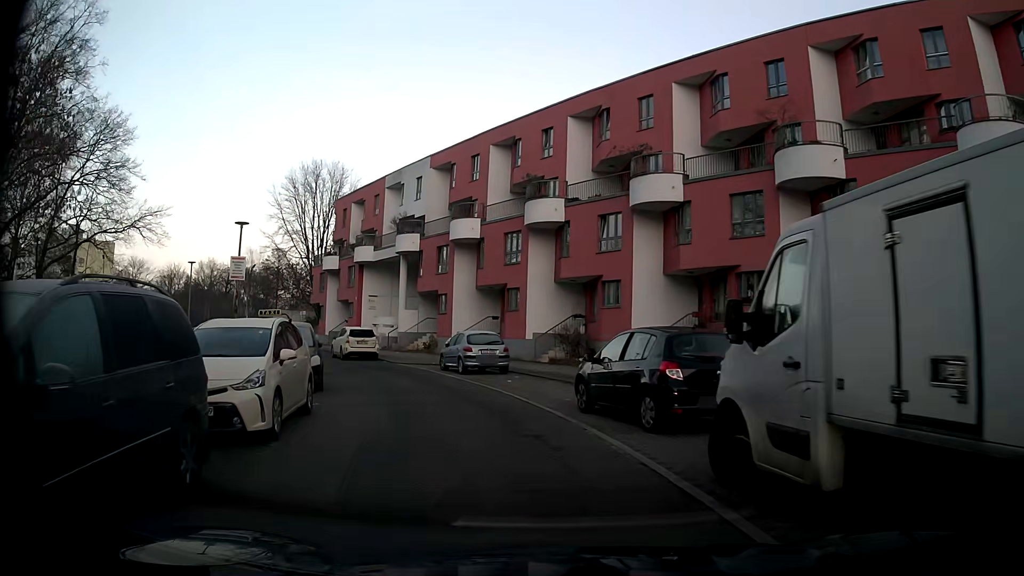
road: residential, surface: asphalt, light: Day
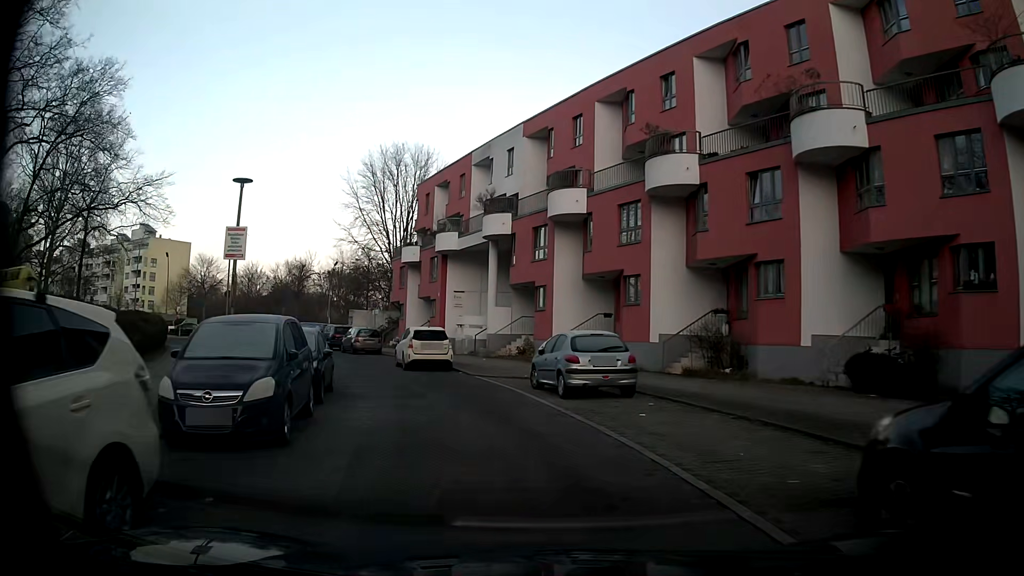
(-0.7, +8.1) m; -10°
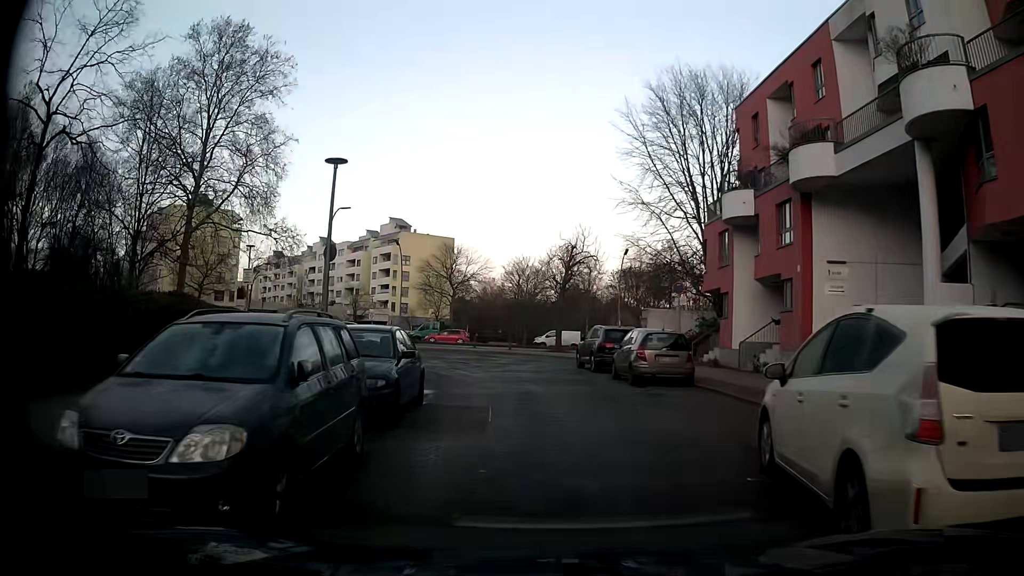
(-4.2, +20.2) m; -25°
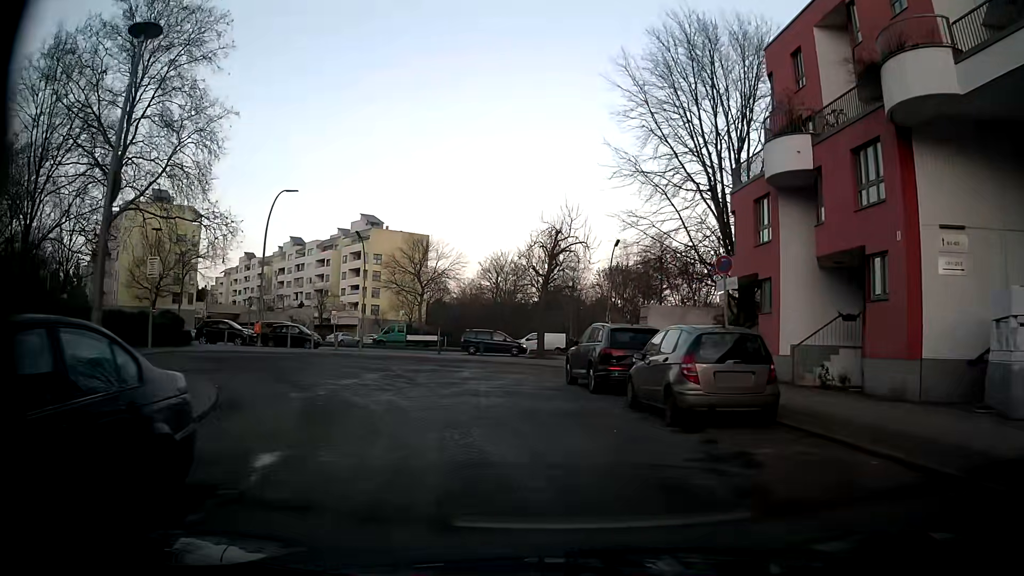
(0.0, +8.2) m; +1°
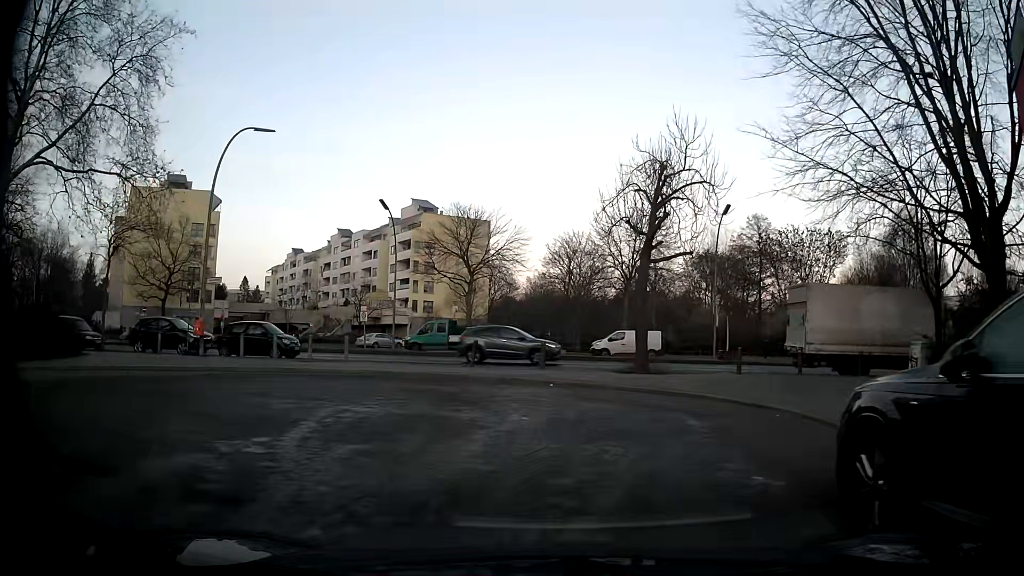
(-0.9, +15.1) m; -7°
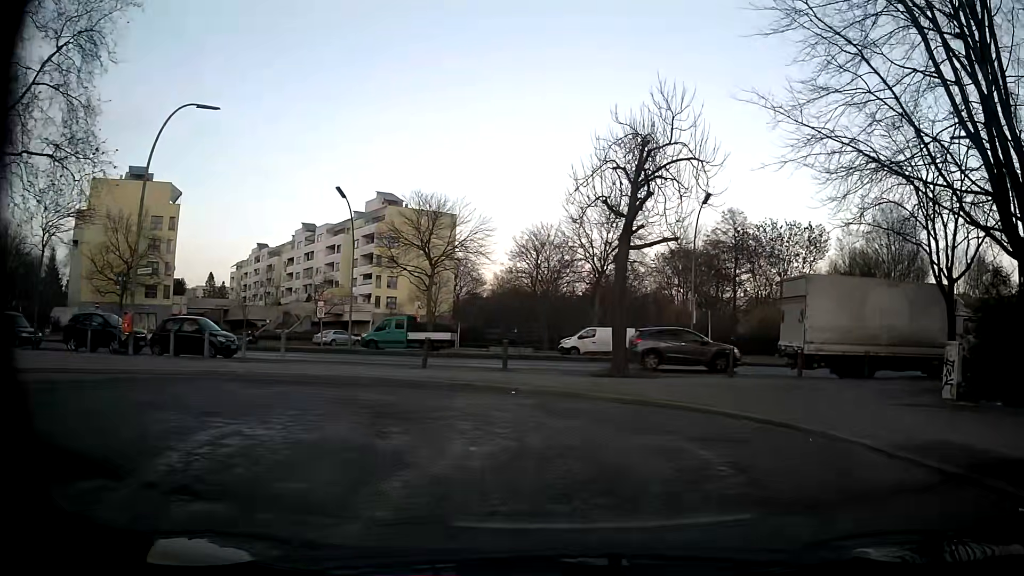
(+0.1, +3.0) m; +3°
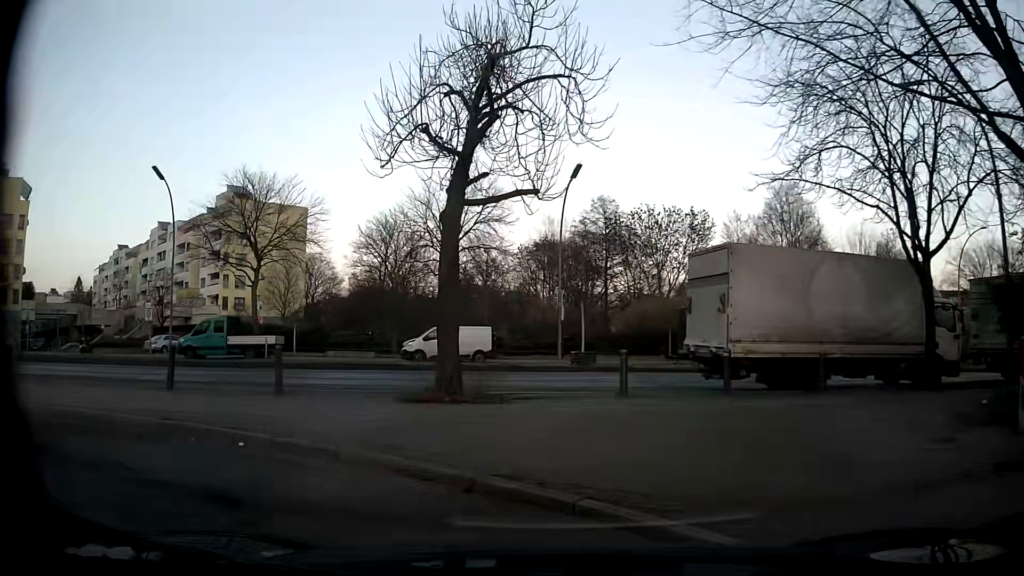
(+1.0, +6.8) m; +12°
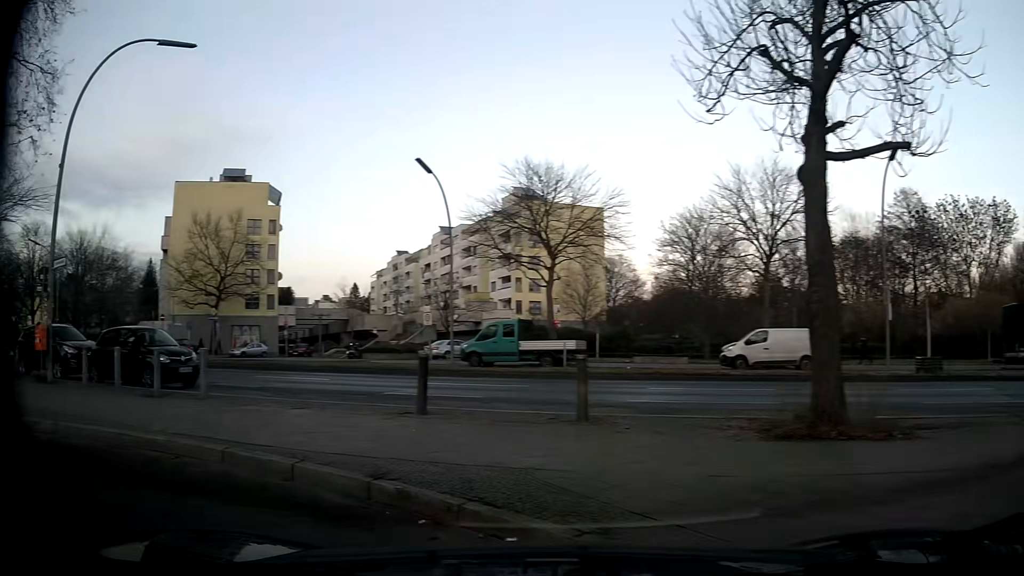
(-0.8, +3.9) m; -25°
